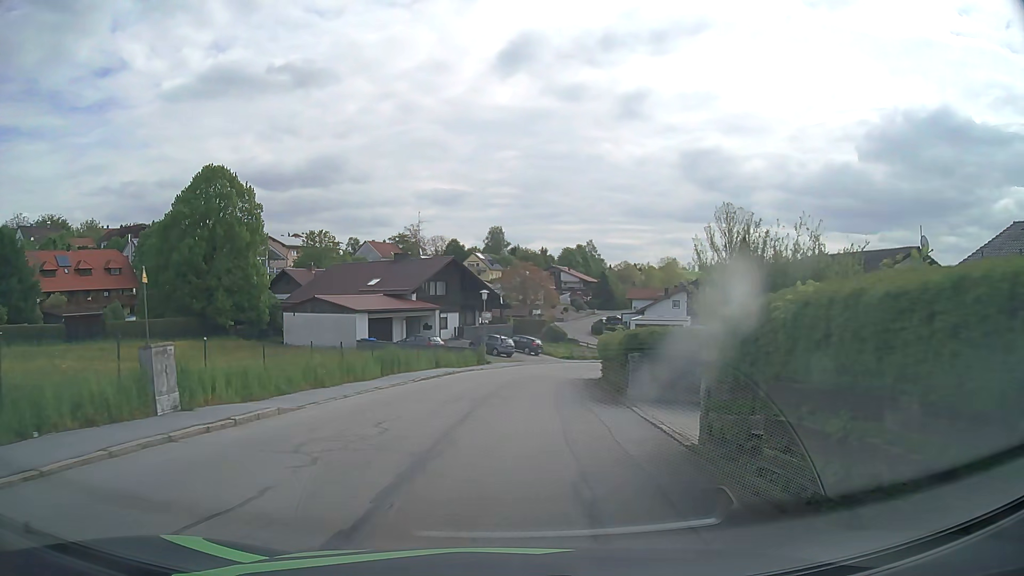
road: residential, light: Day
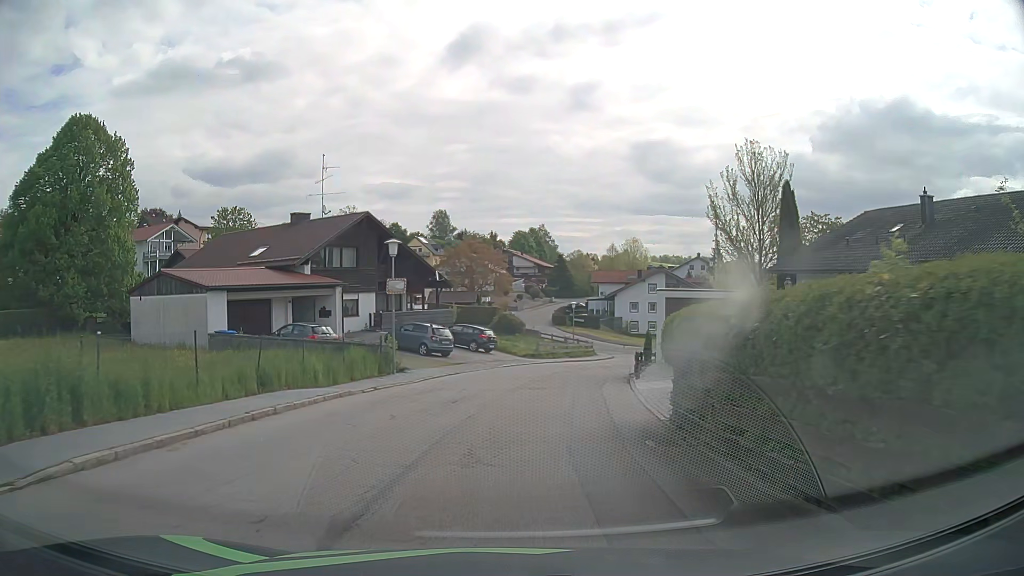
(+0.5, +18.8) m; +4°
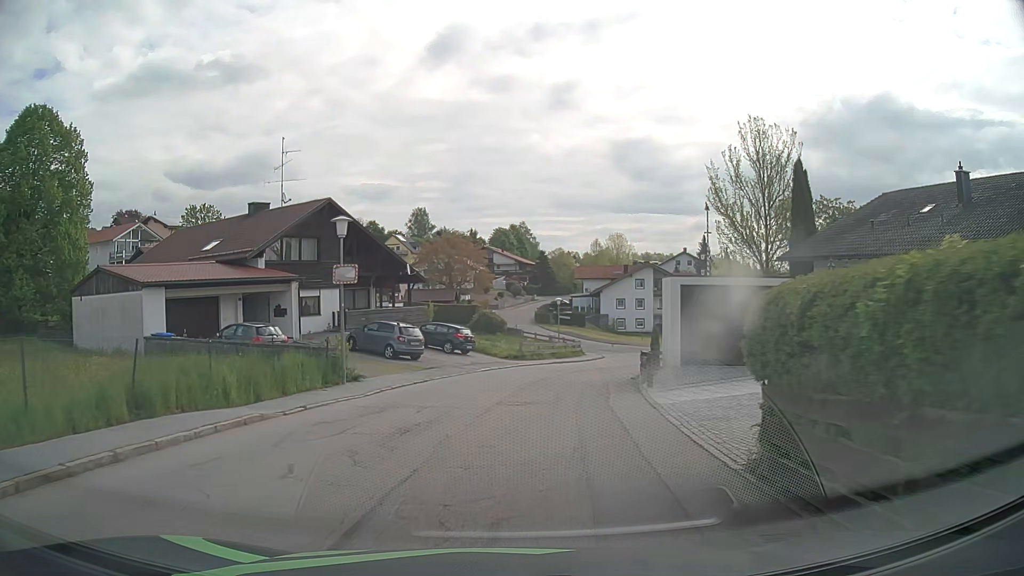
(+0.1, +4.6) m; +2°
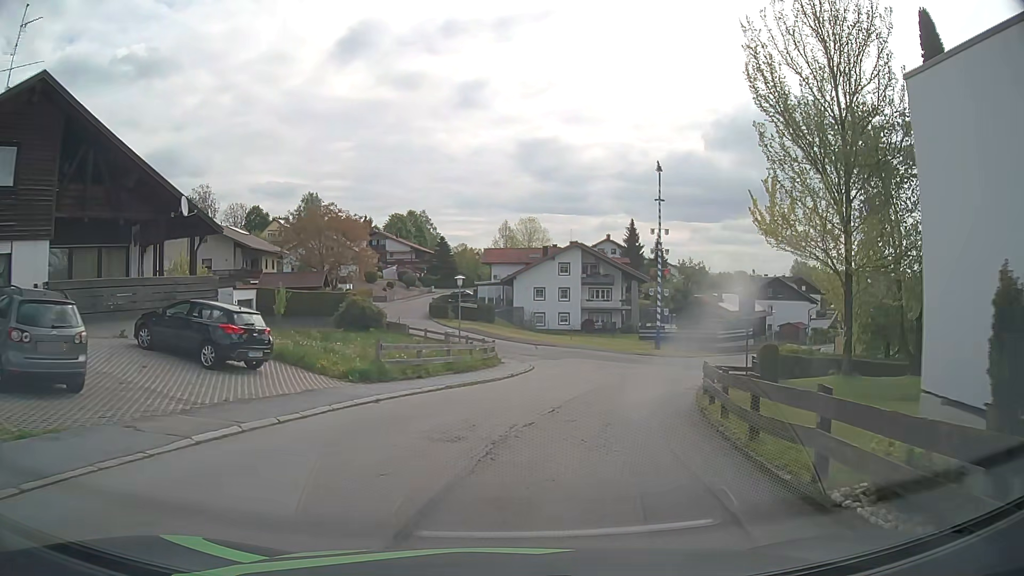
(+1.3, +20.1) m; +8°
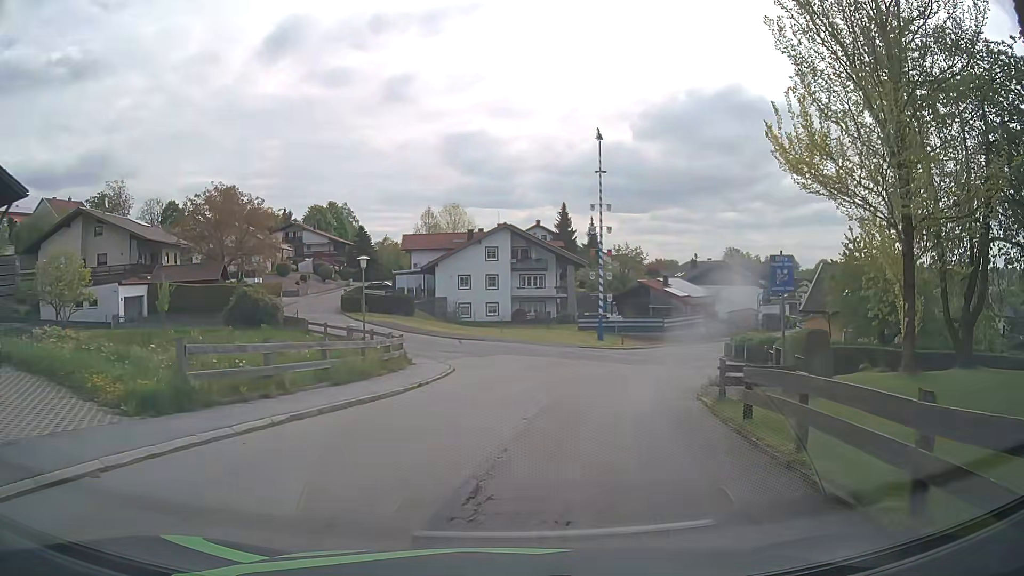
(+0.4, +7.7) m; +6°
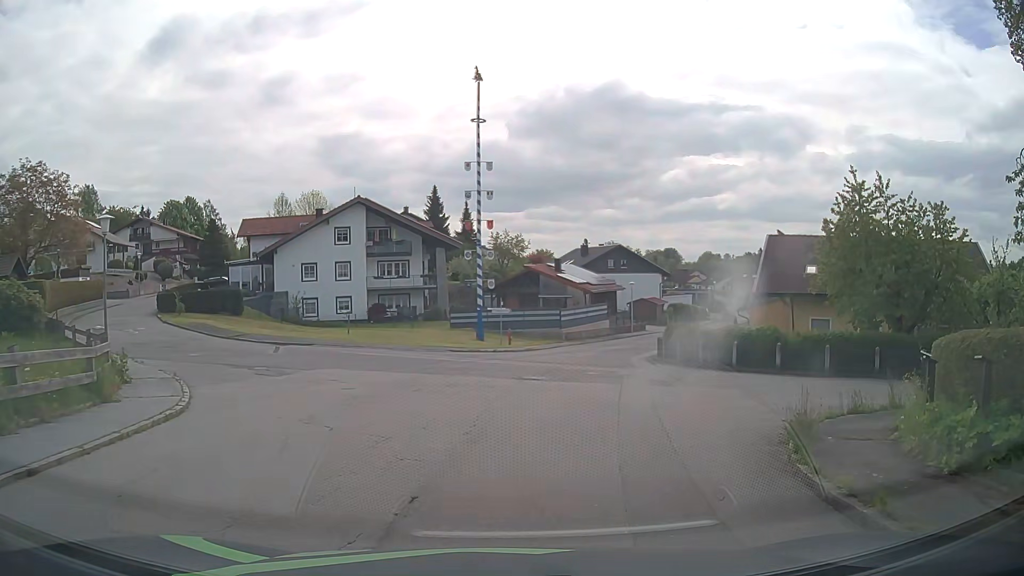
(+1.3, +12.9) m; +12°
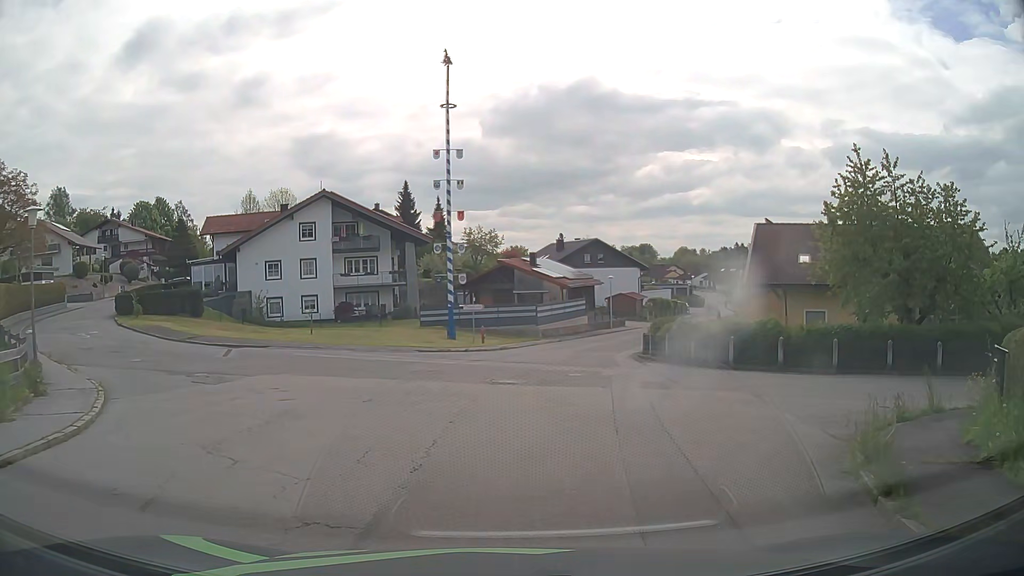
(0.0, +2.5) m; +3°
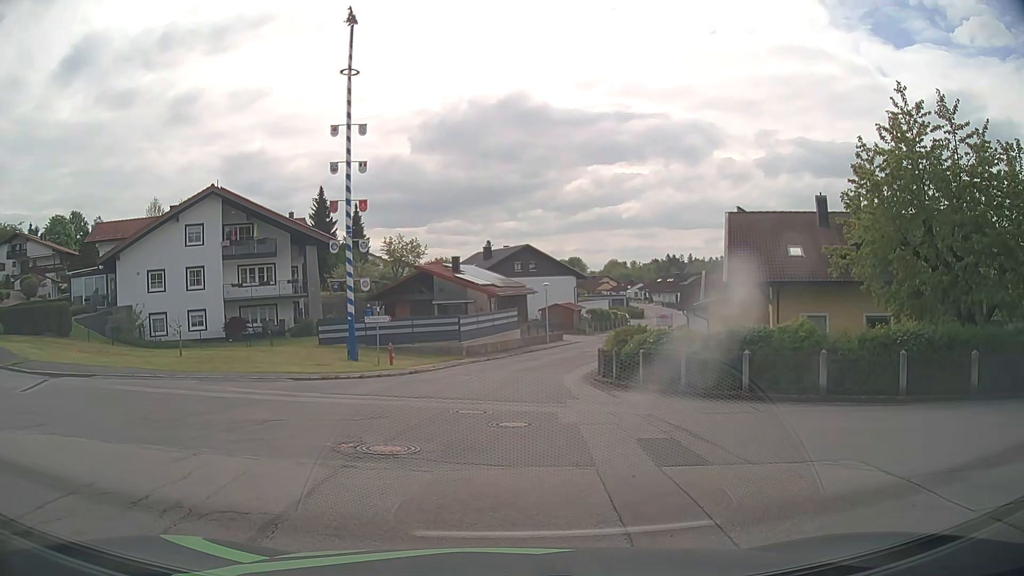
(+0.2, +7.7) m; +6°
